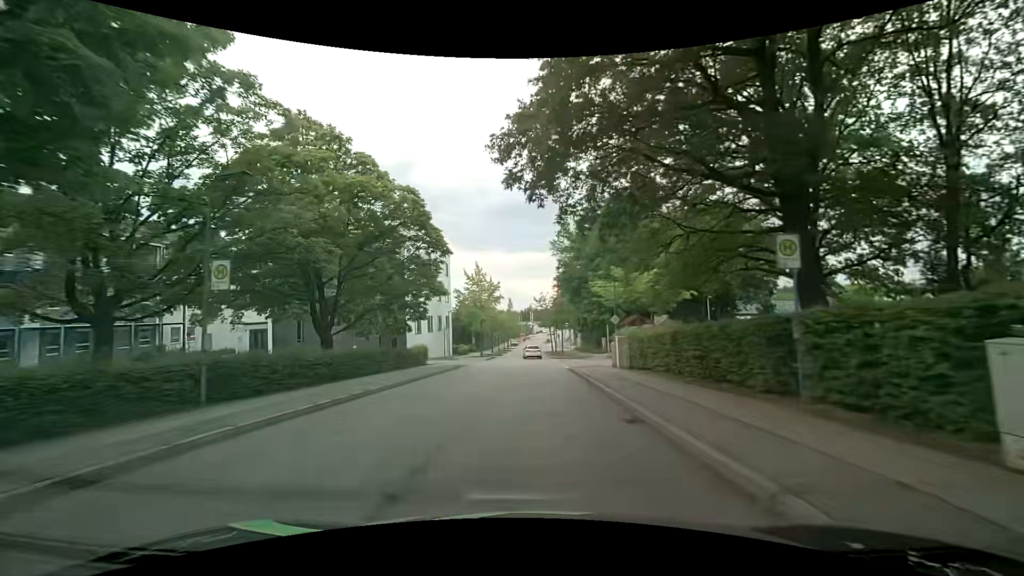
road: residential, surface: asphalt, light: Day
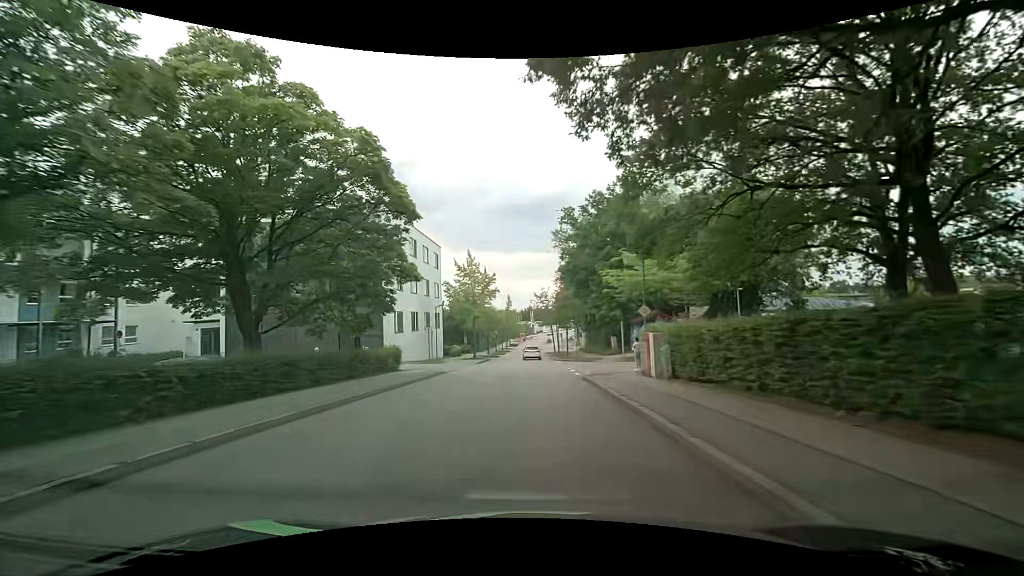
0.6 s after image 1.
(0.0, +7.2) m; 0°
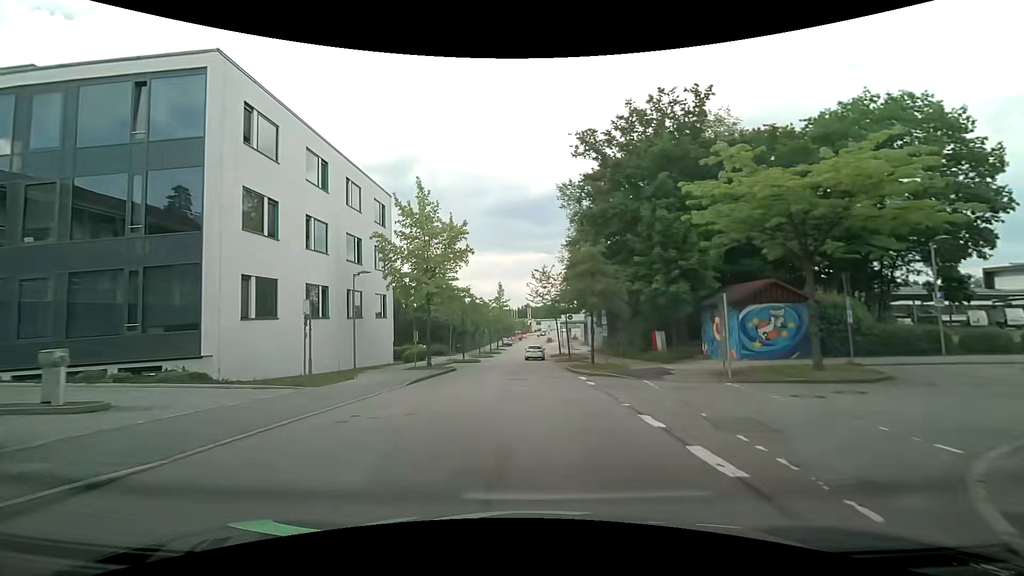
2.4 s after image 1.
(0.0, +21.0) m; 0°
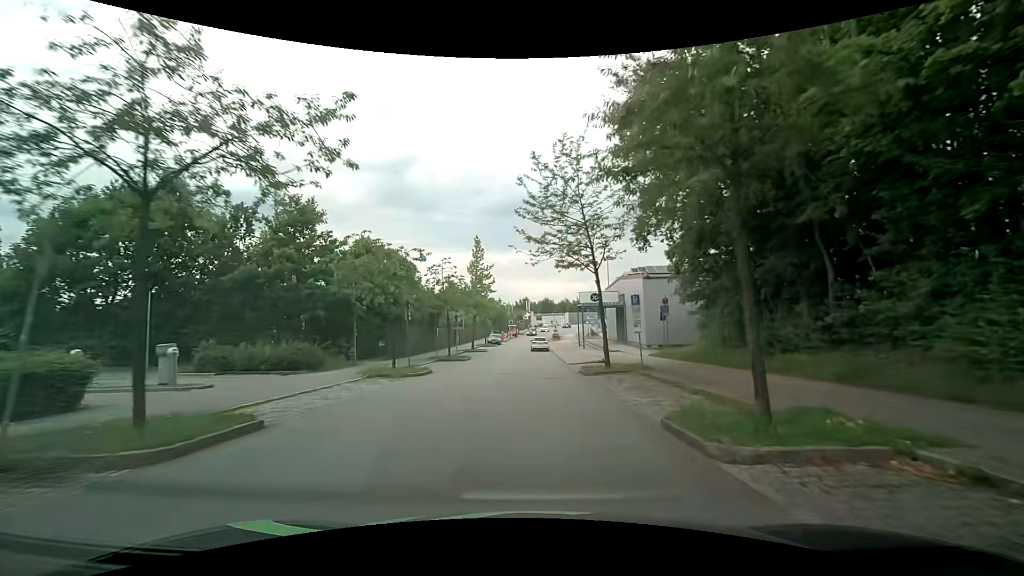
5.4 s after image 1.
(-0.1, +35.4) m; -2°
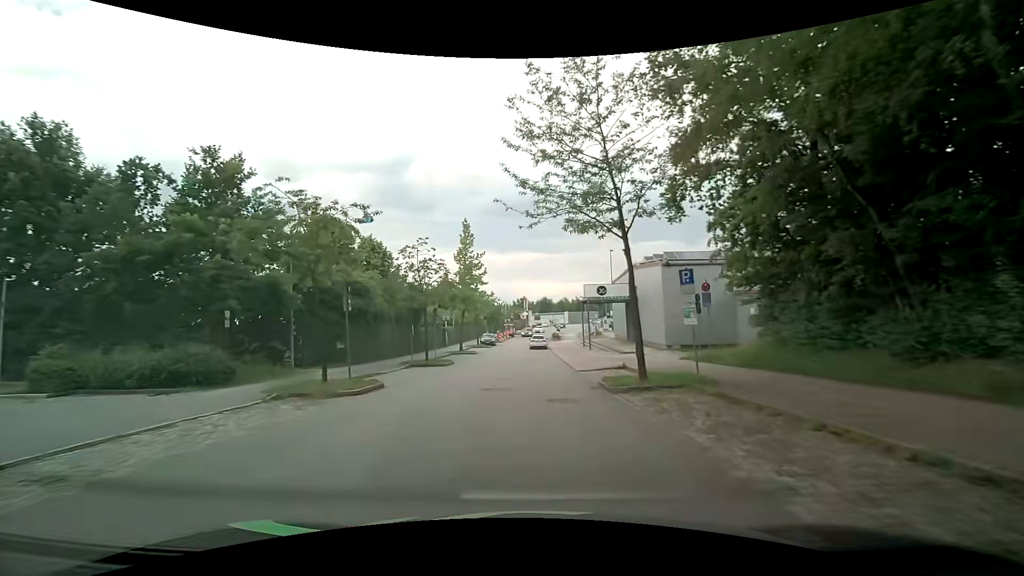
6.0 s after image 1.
(+0.2, +7.0) m; +1°
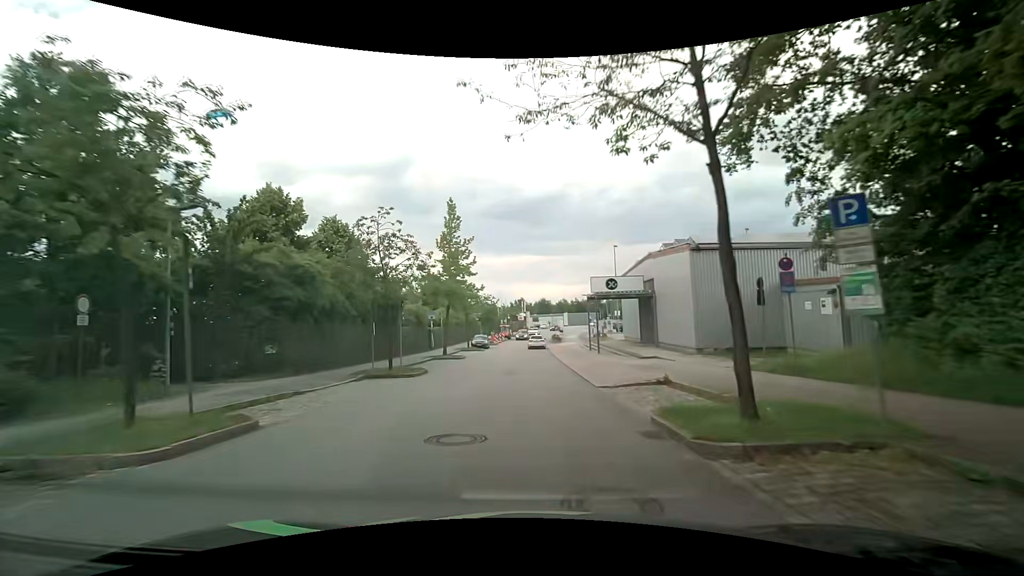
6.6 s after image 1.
(+0.1, +6.9) m; +1°
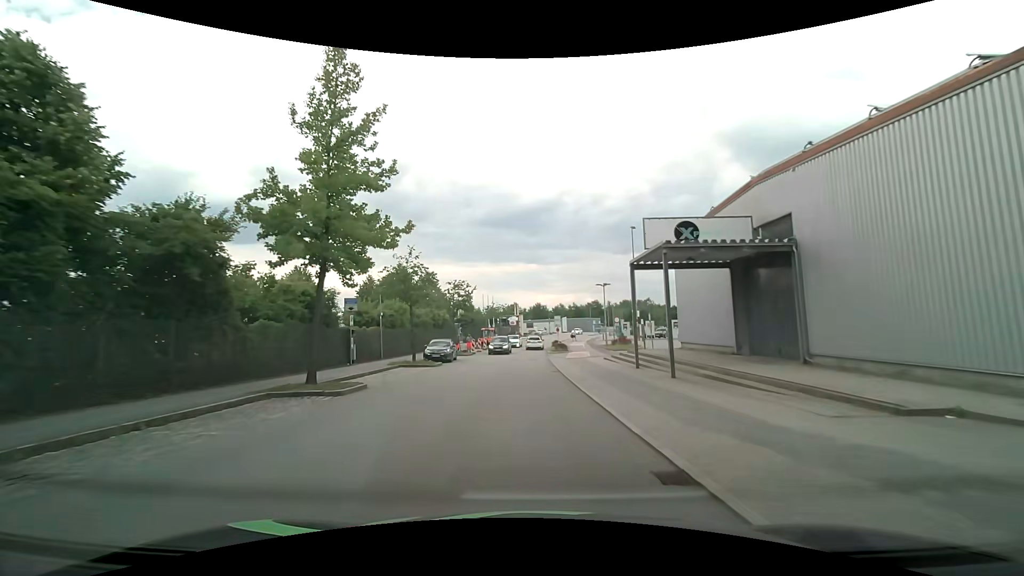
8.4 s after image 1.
(+0.3, +20.8) m; +1°
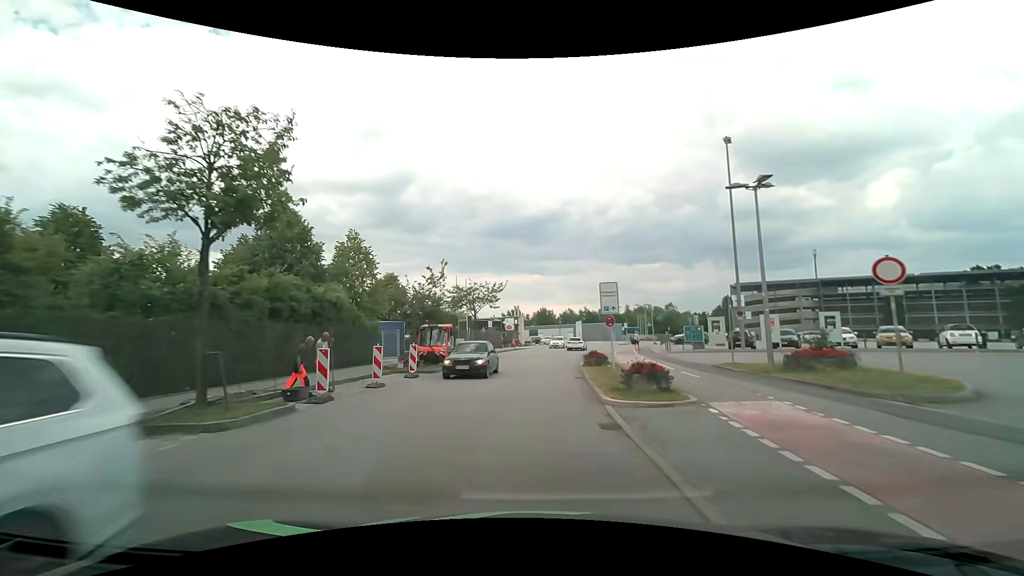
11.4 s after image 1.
(0.0, +33.1) m; 0°
(0, +10) (0, +20) (+1, +30) (+2, +40) (+4, +50) (+5, +60) (+8, +69) (+11, +79) (+14, +88) (+18, +97) m
